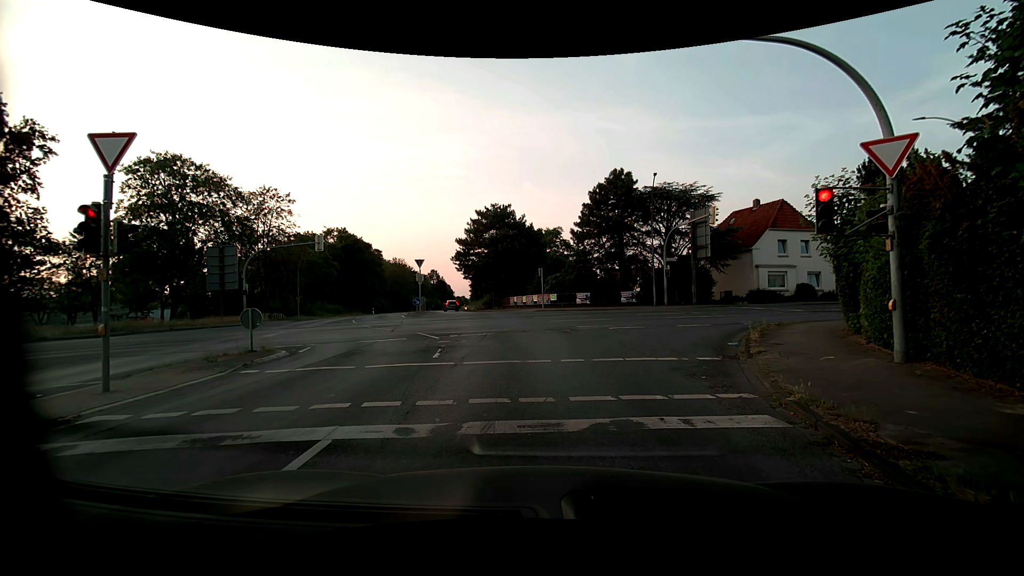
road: primary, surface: asphalt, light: Day
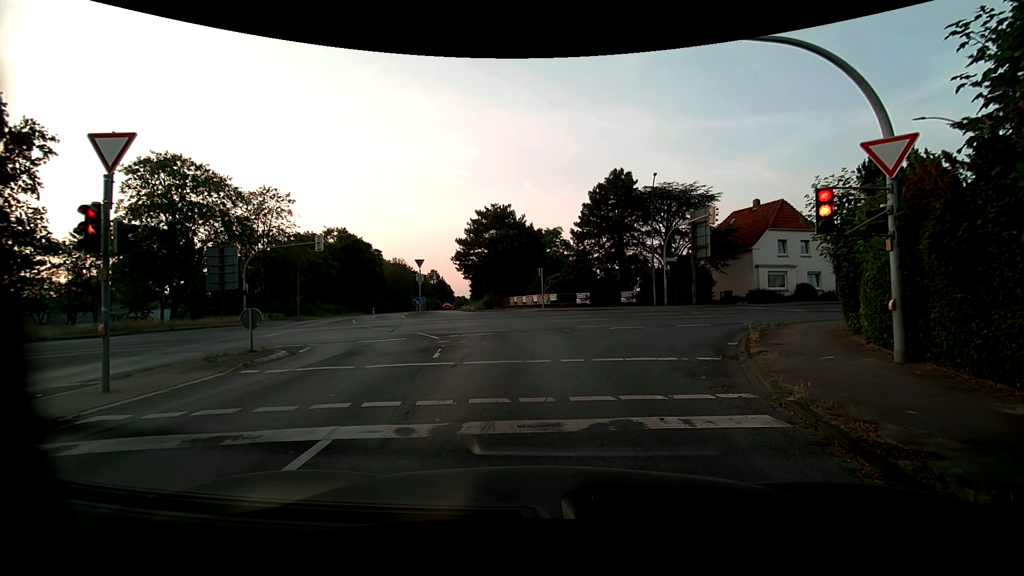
(0.0, 0.0) m; 0°
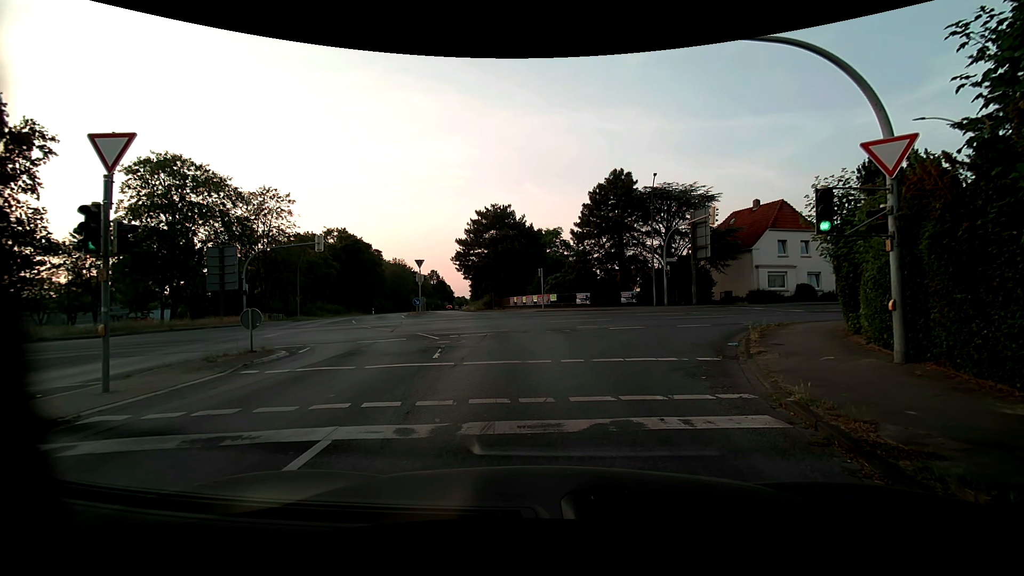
(0.0, 0.0) m; 0°
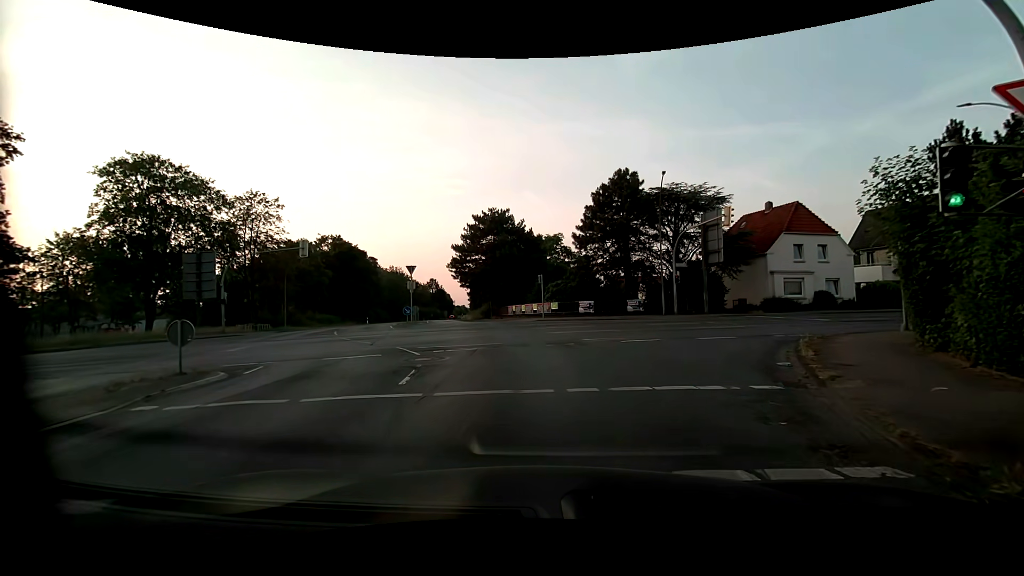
(0.0, +3.2) m; -1°
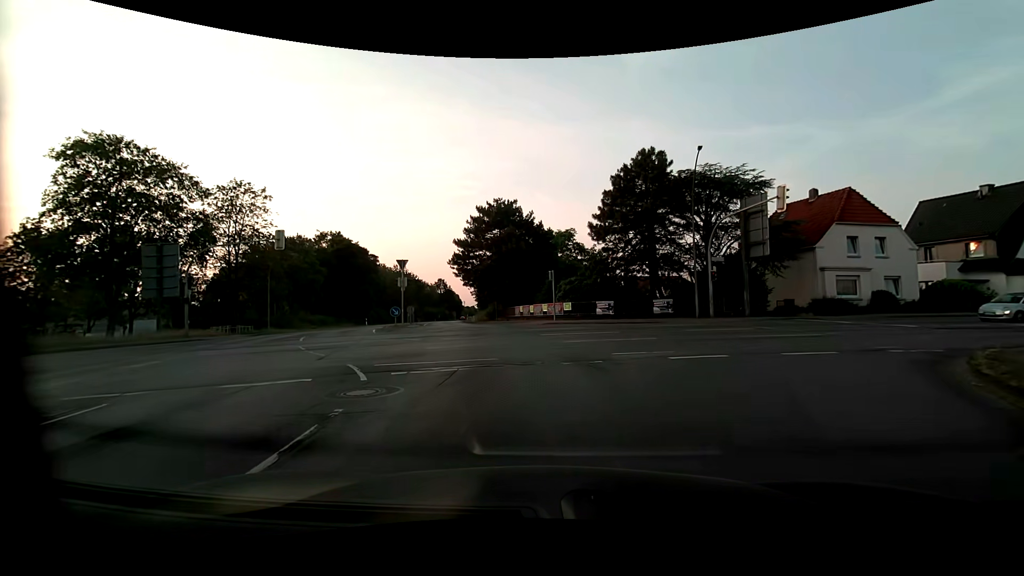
(0.0, +5.6) m; -1°
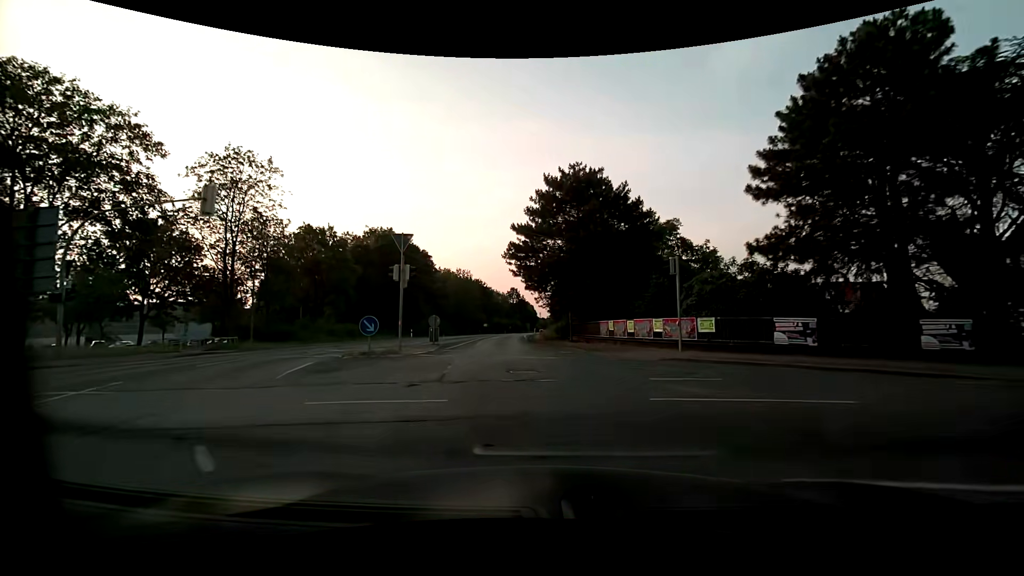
(-1.2, +16.2) m; -9°
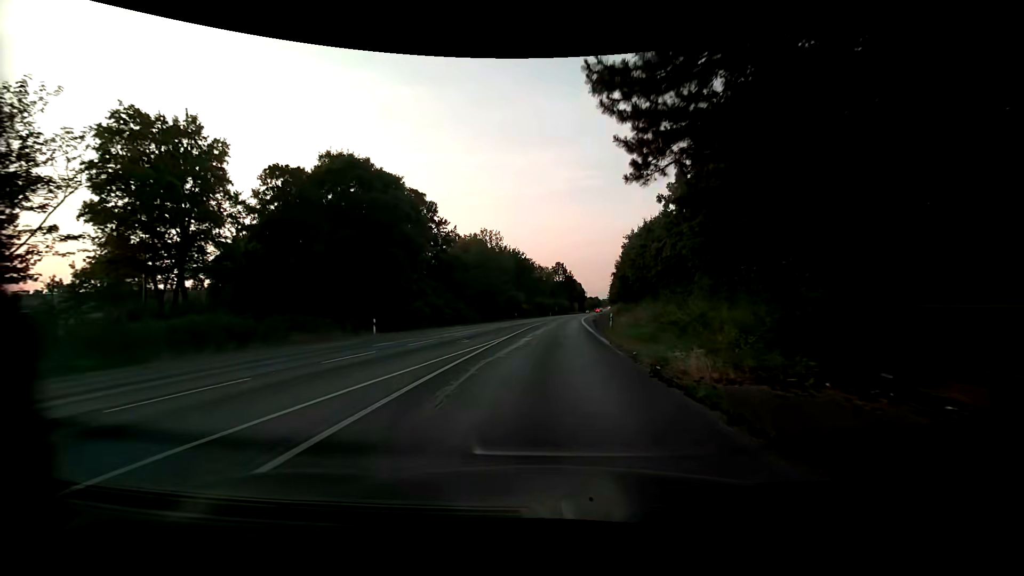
(-2.2, +30.3) m; -5°
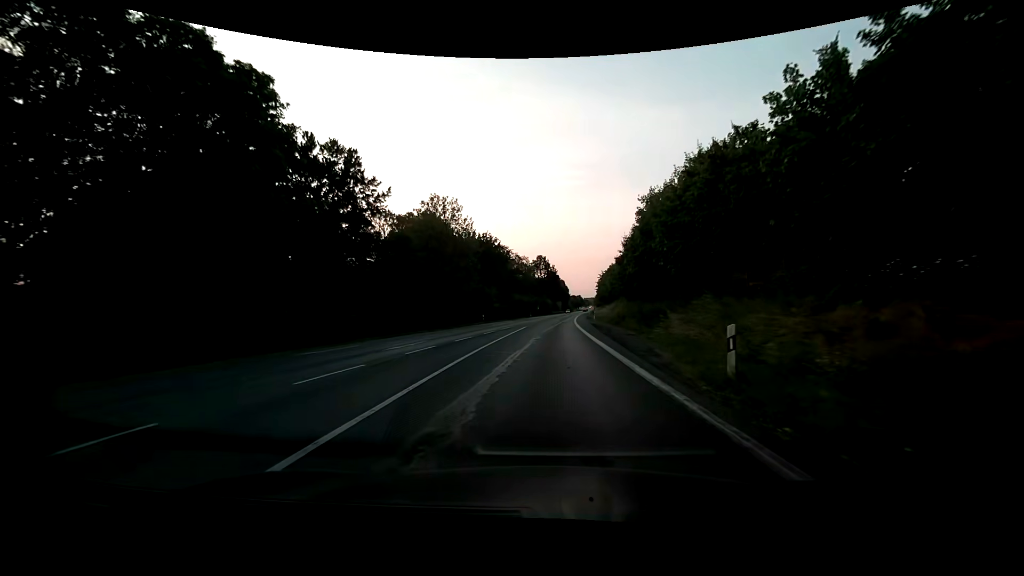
(+0.3, +22.0) m; +2°
(0, +10) (0, +20) (+1, +30) (+1, +40) (+2, +50) (+2, +60) (+3, +70) (+3, +80) (+4, +90) (+5, +100) m
